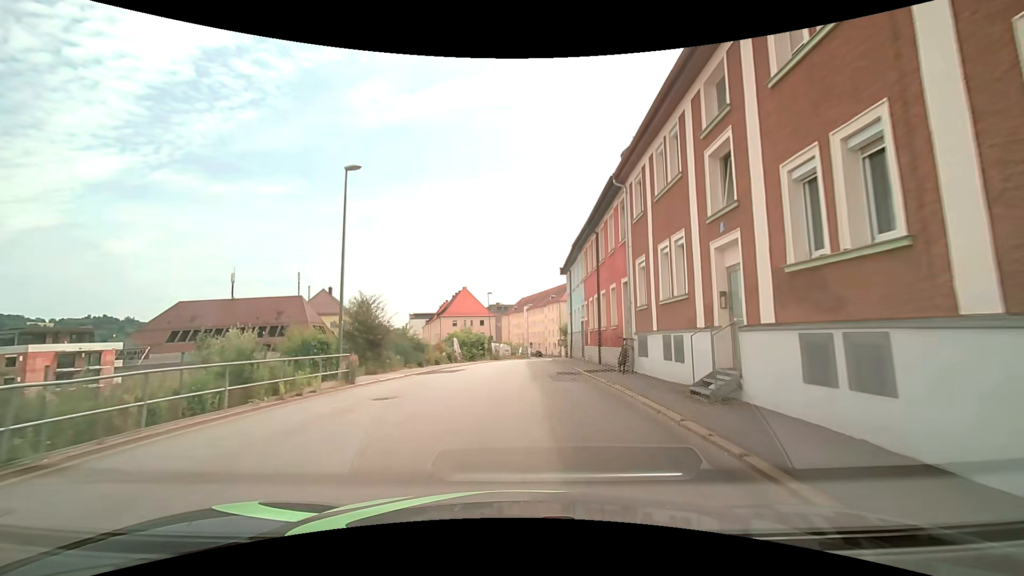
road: tertiary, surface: asphalt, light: Day
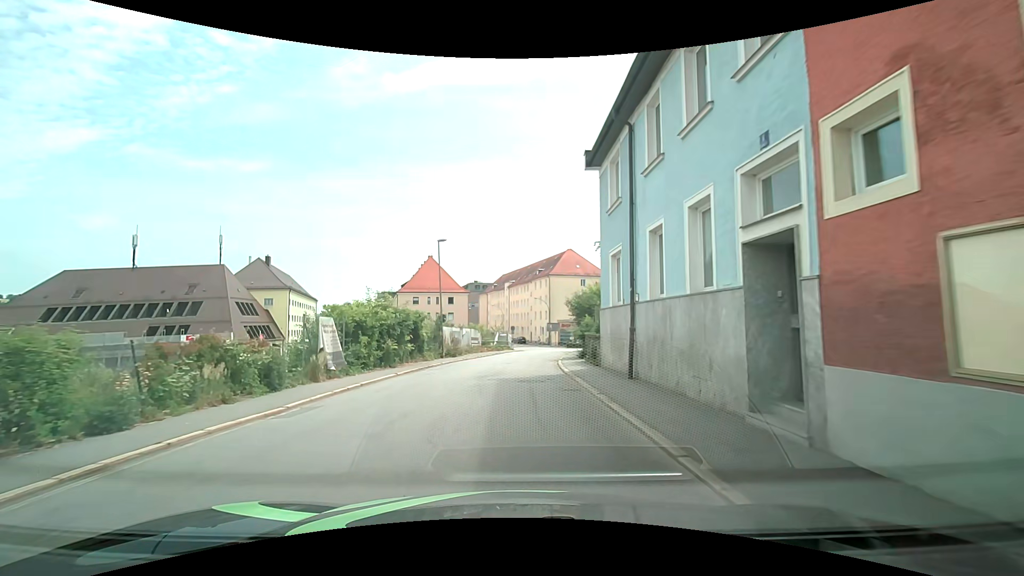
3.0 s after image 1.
(+0.8, +24.9) m; +2°
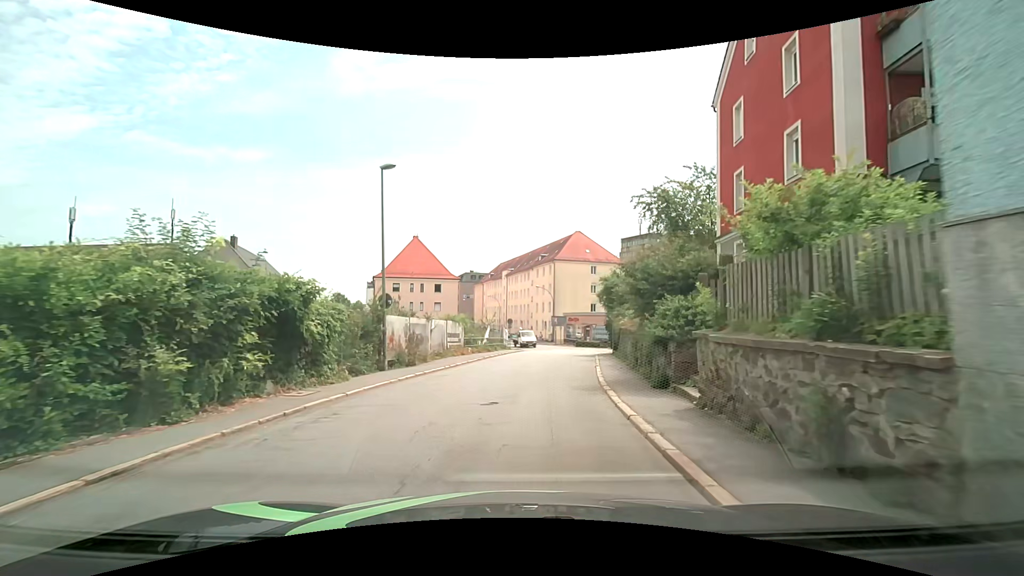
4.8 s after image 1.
(+0.1, +14.0) m; 0°
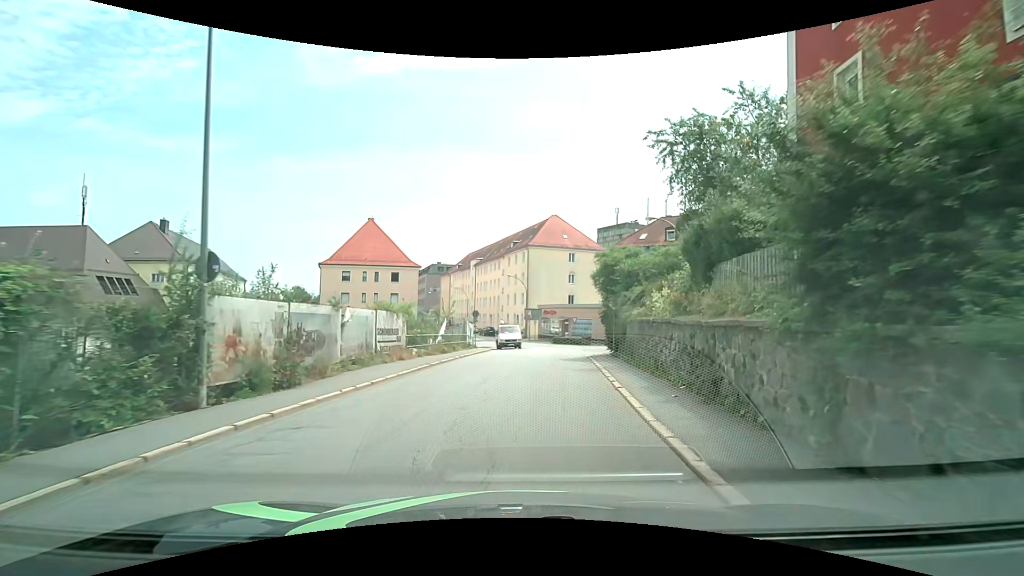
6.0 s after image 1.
(+0.3, +9.3) m; +3°
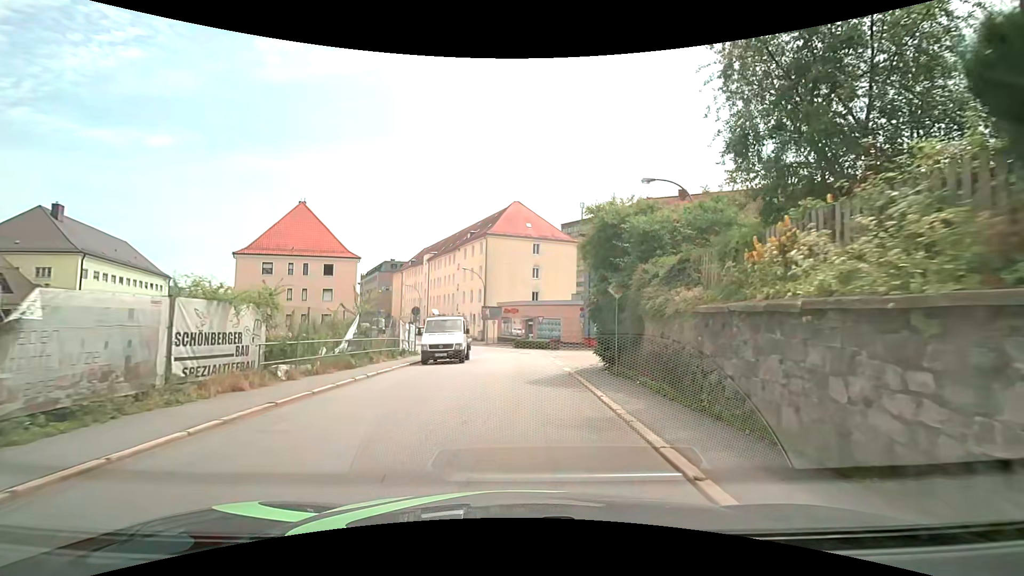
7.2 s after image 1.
(+0.6, +9.3) m; +5°
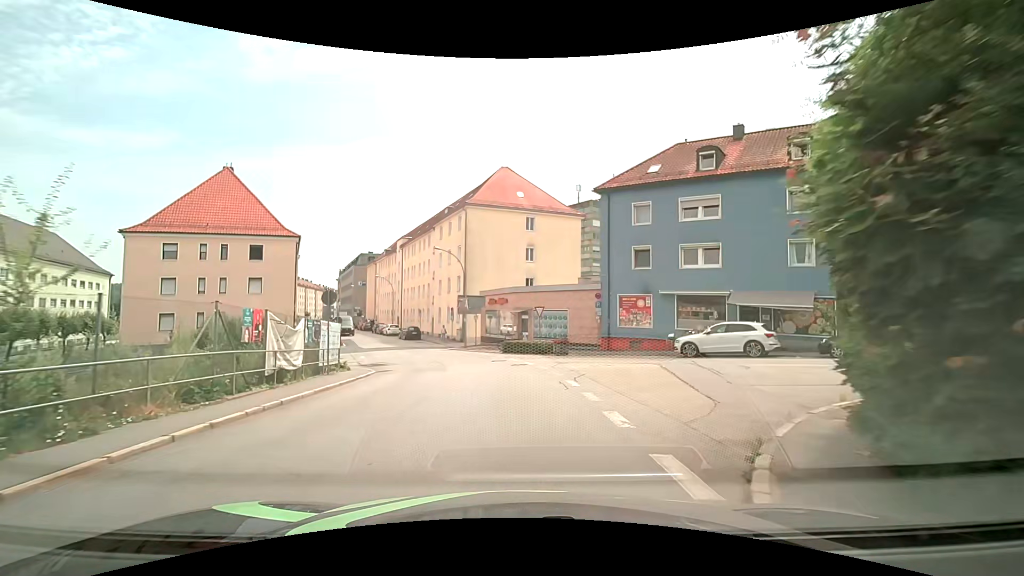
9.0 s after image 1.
(+0.3, +13.8) m; +2°
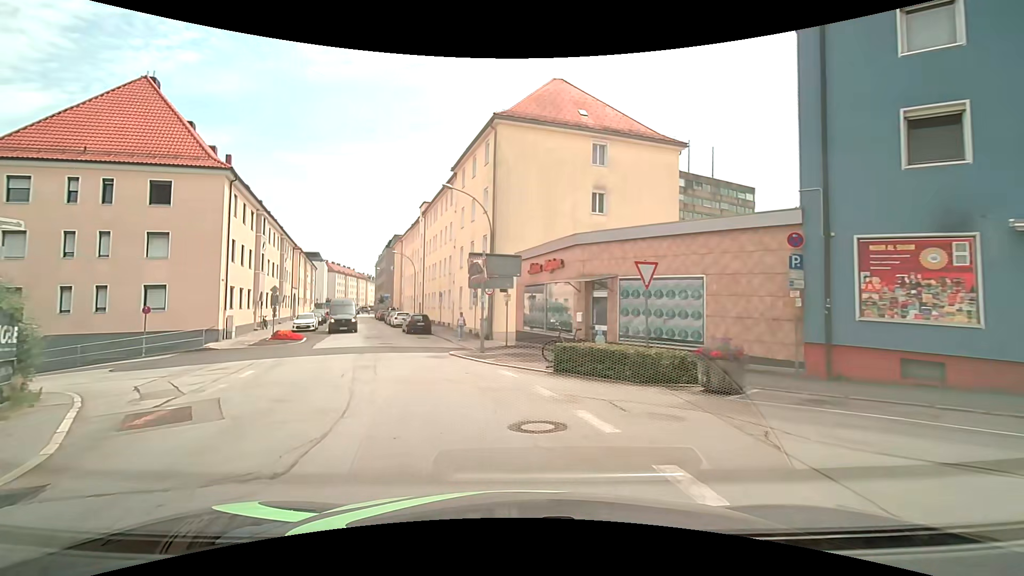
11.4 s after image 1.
(-0.4, +18.5) m; -6°
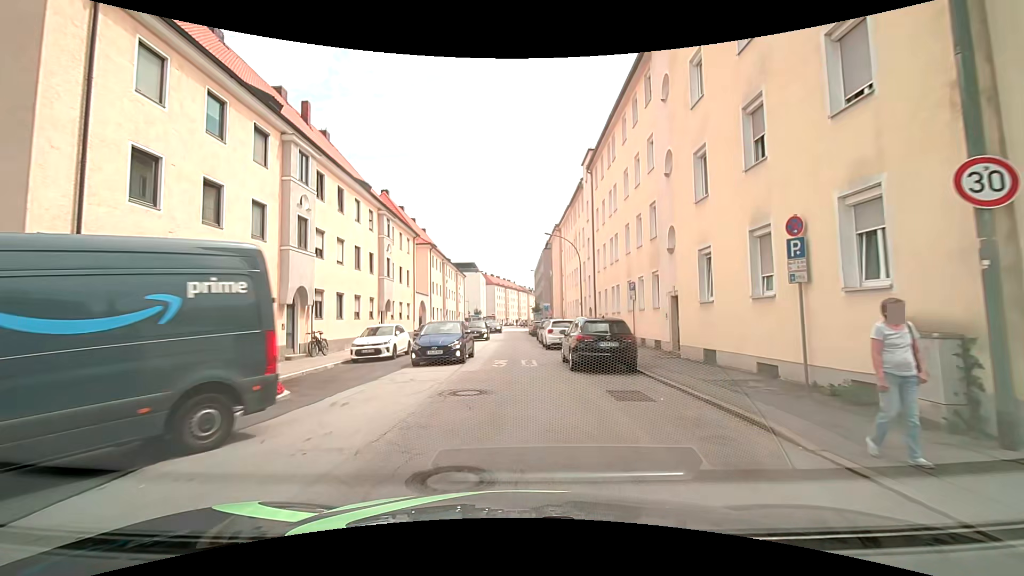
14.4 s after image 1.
(-4.0, +22.1) m; -17°
(0, +10) (0, +20) (-1, +30) (-1, +40) (-1, +50) (-1, +60) (-1, +70) (-2, +80) (-2, +90) (-2, +100) m
